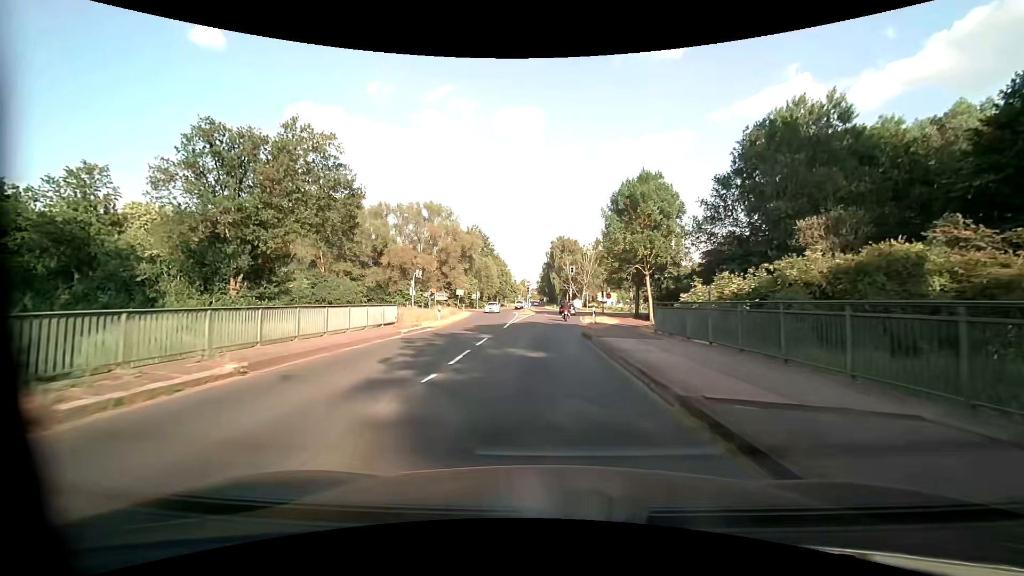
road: secondary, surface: asphalt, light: Day
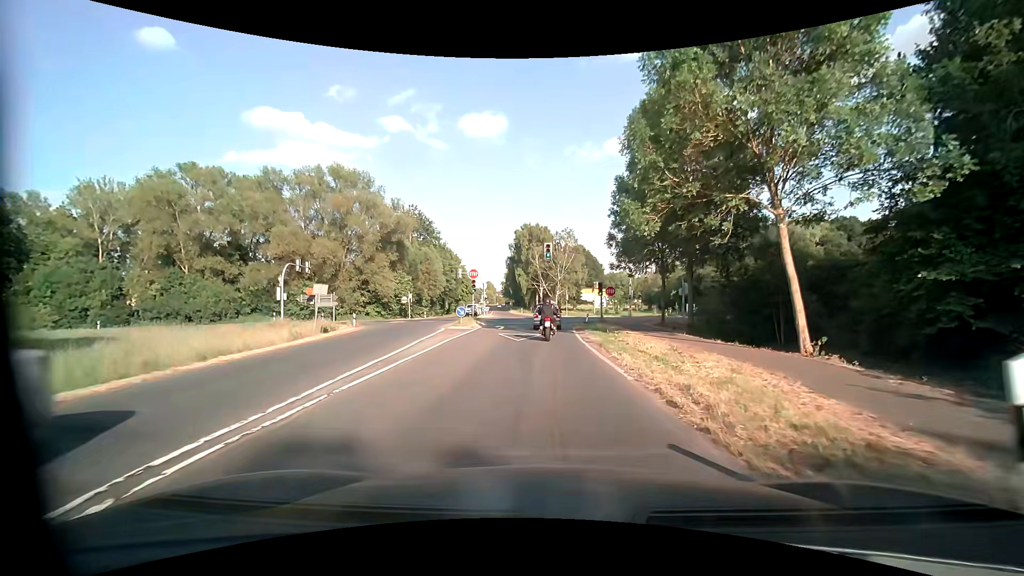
(+0.8, +30.2) m; +4°
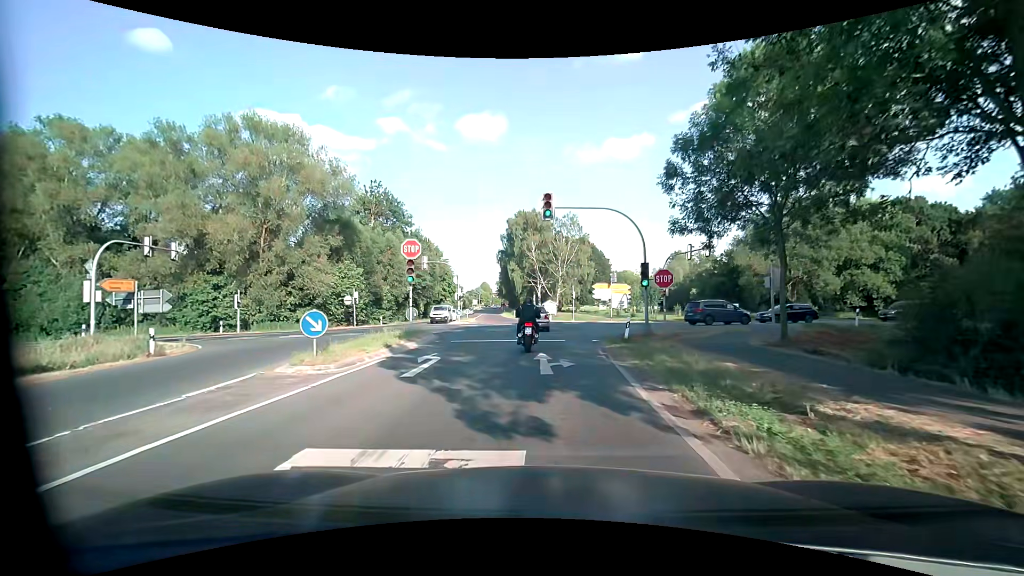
(-0.1, +19.5) m; 0°
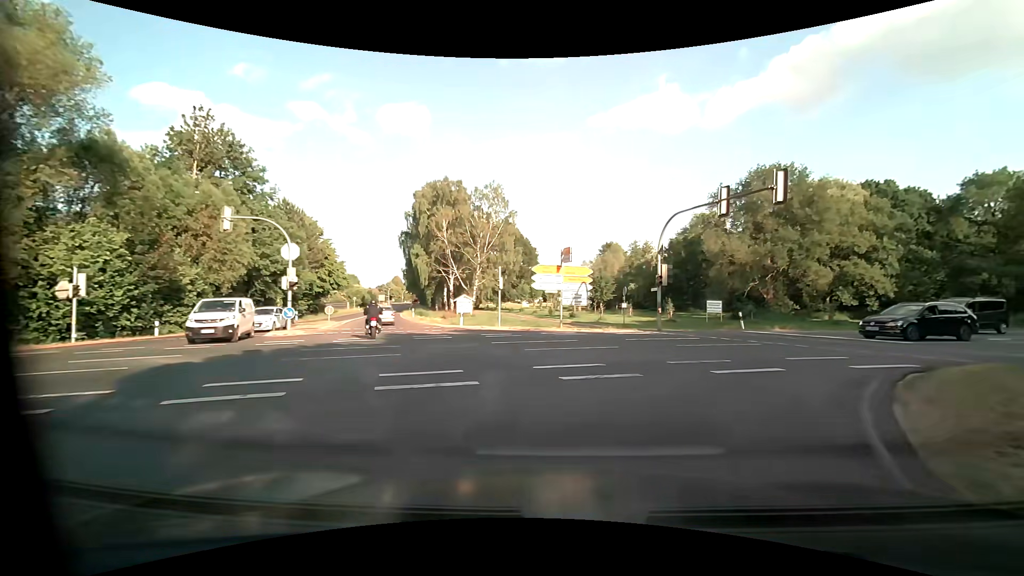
(+0.4, +21.9) m; +9°
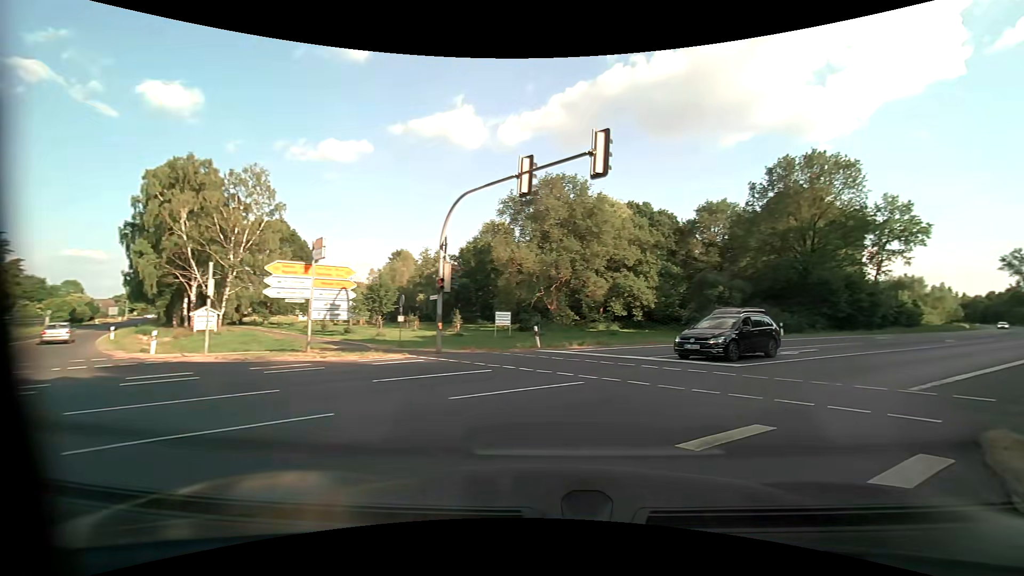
(+1.5, +7.6) m; +24°
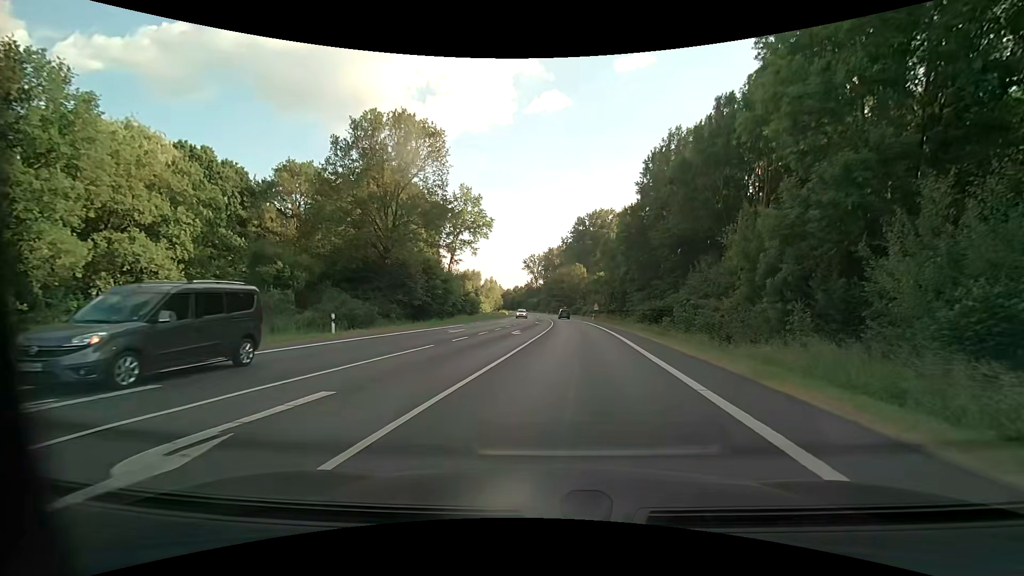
(+7.7, +15.2) m; +43°
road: primary
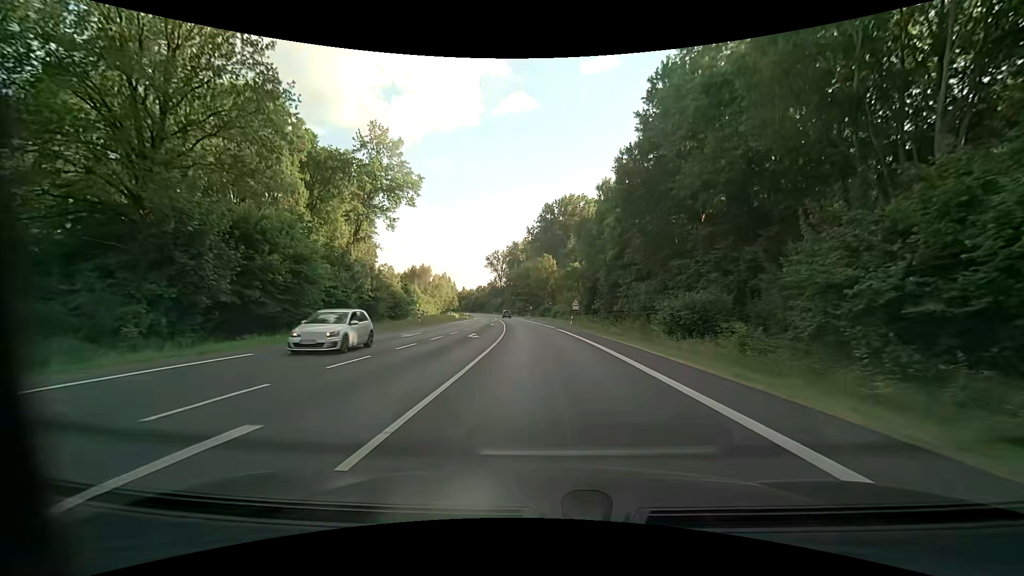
(+1.3, +27.6) m; +3°
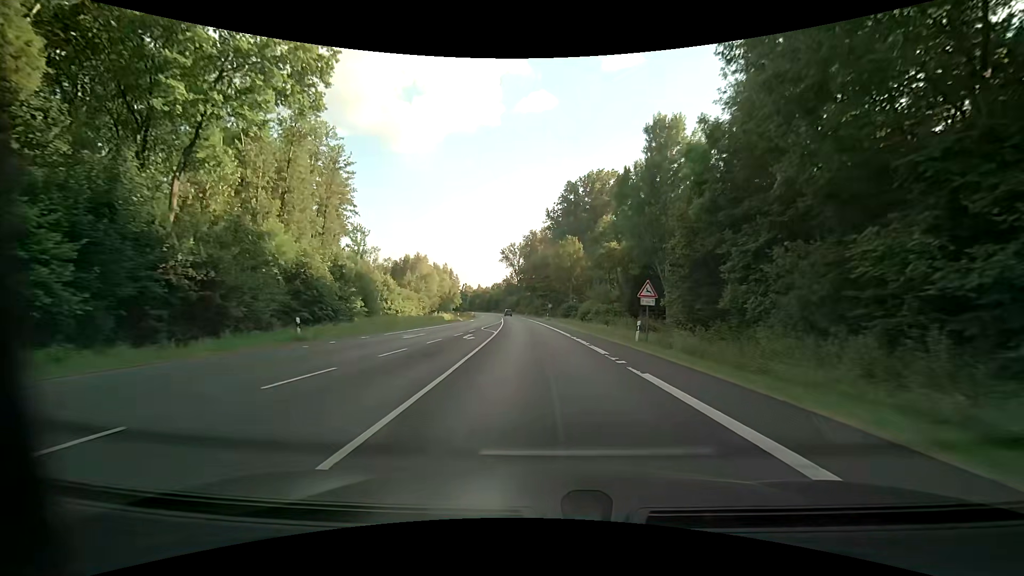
(-0.4, +28.2) m; -2°
(0, +10) (0, +20) (-1, +30) (-1, +40) (-2, +50) (-3, +60) (-3, +70) (-4, +80) (-5, +90) (-6, +100) m
